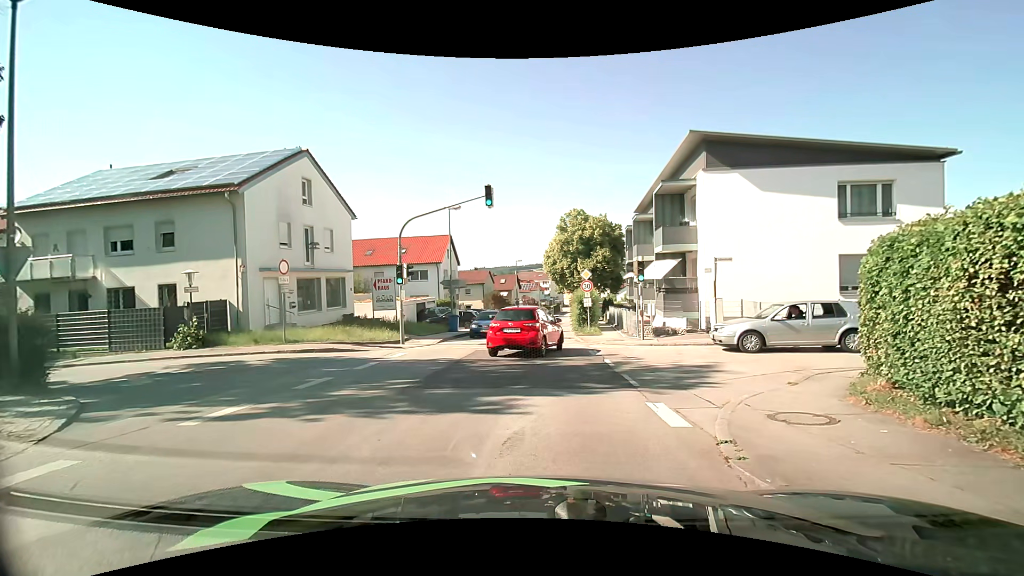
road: unclassified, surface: asphalt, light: Day
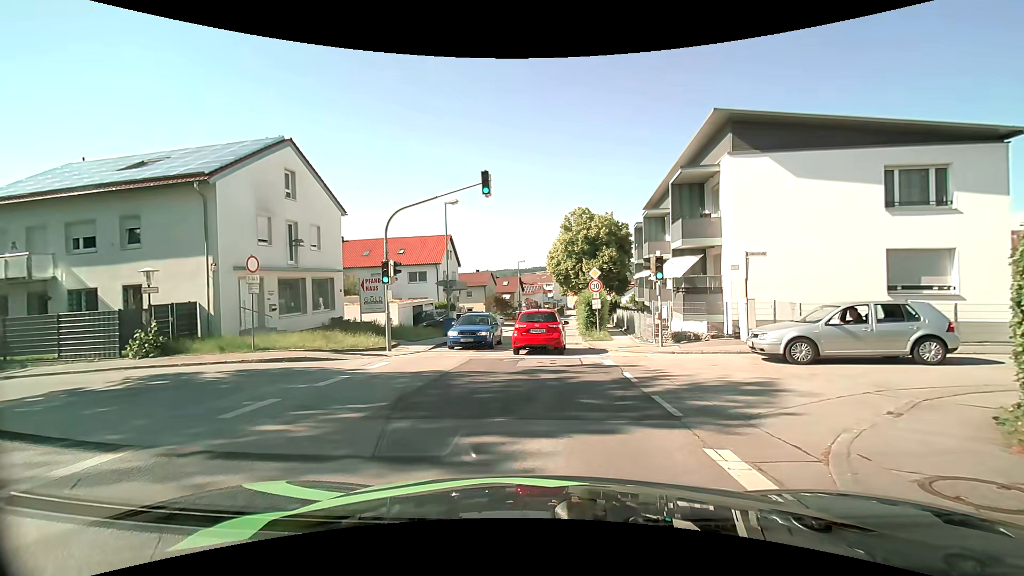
(0.0, +2.5) m; 0°
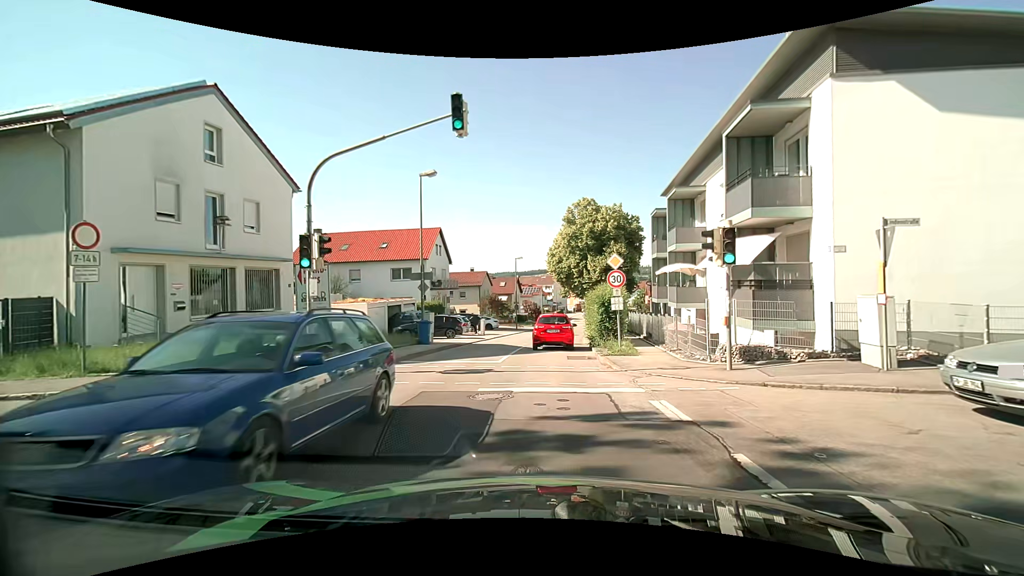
(0.0, +6.4) m; -1°
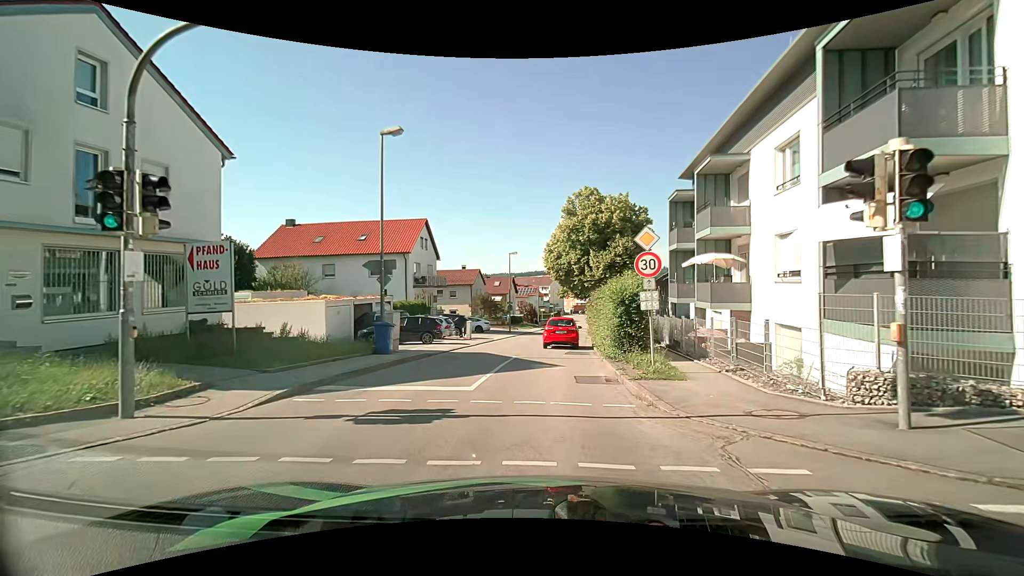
(+0.1, +5.4) m; +1°
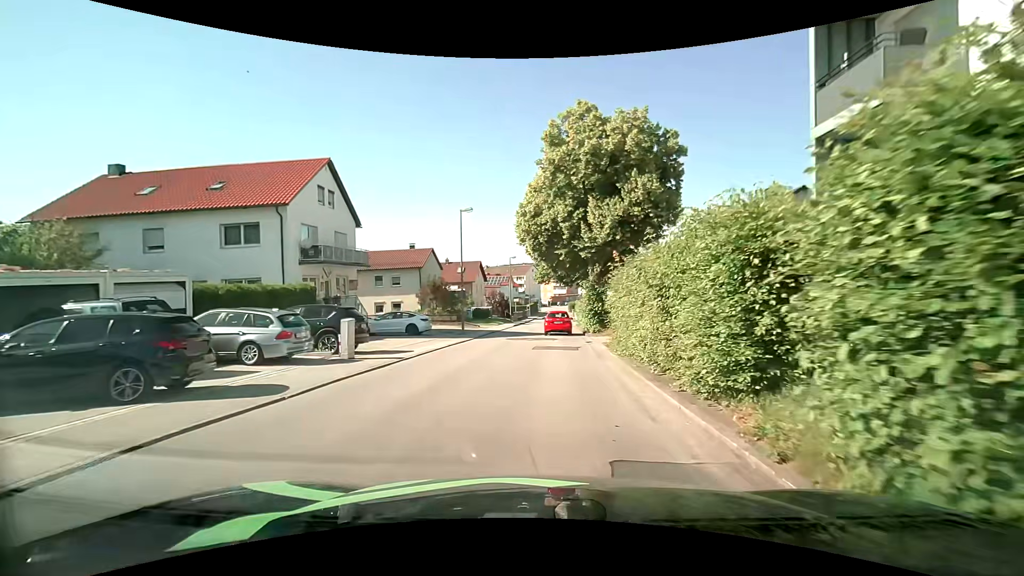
(+0.5, +17.4) m; +2°
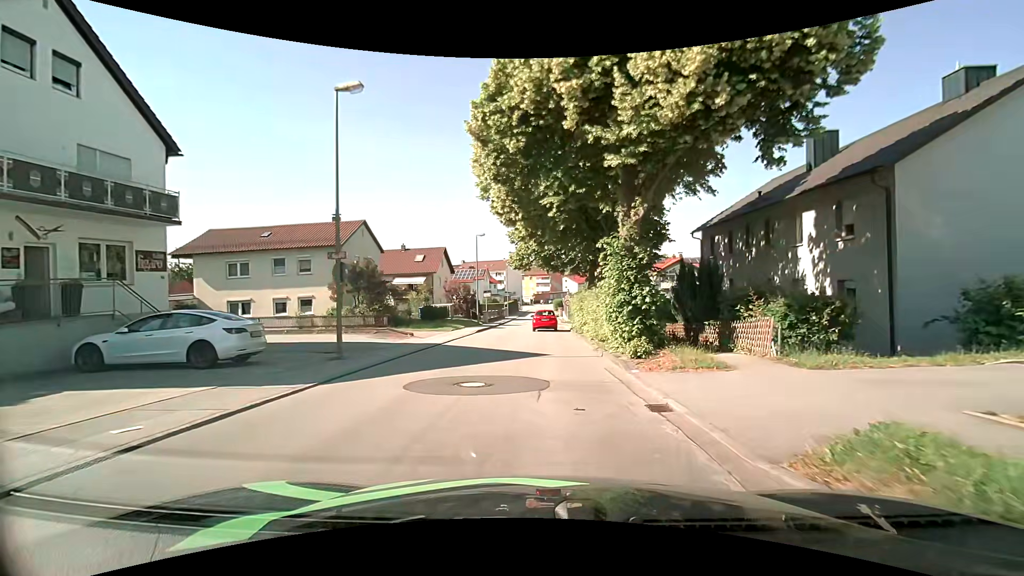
(+0.6, +16.9) m; +3°
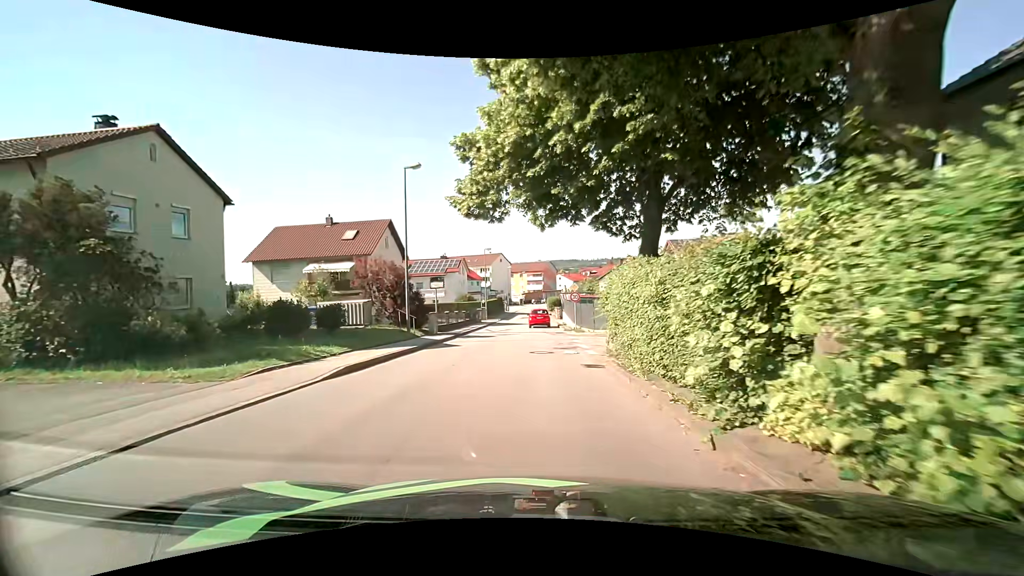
(+0.1, +21.0) m; +1°
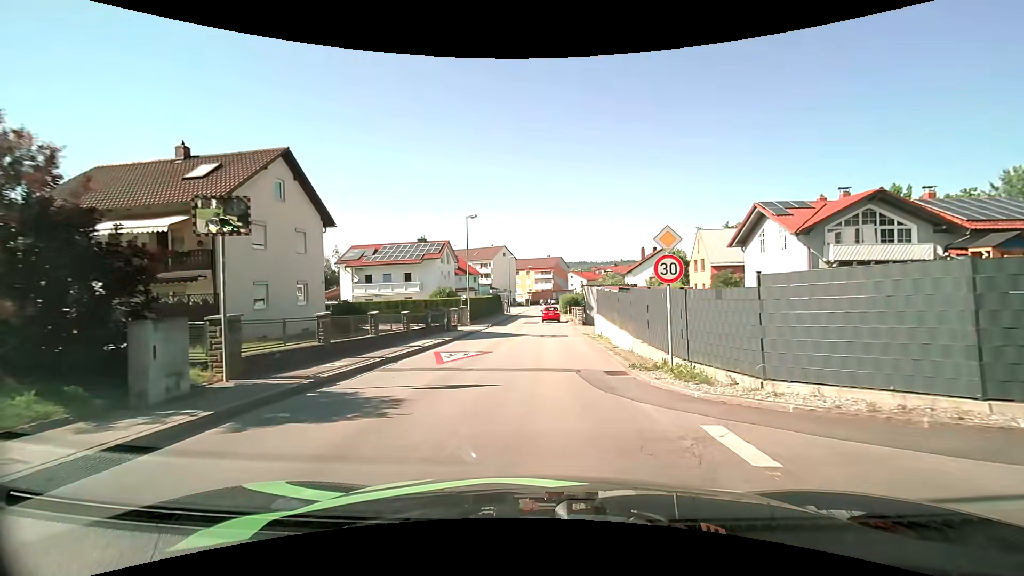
(-0.3, +20.3) m; -1°
(0, +10) (0, +20) (0, +30) (+1, +40) (+1, +50) (+1, +60) (+1, +70) (+2, +80) (+3, +90) (+5, +100) m
